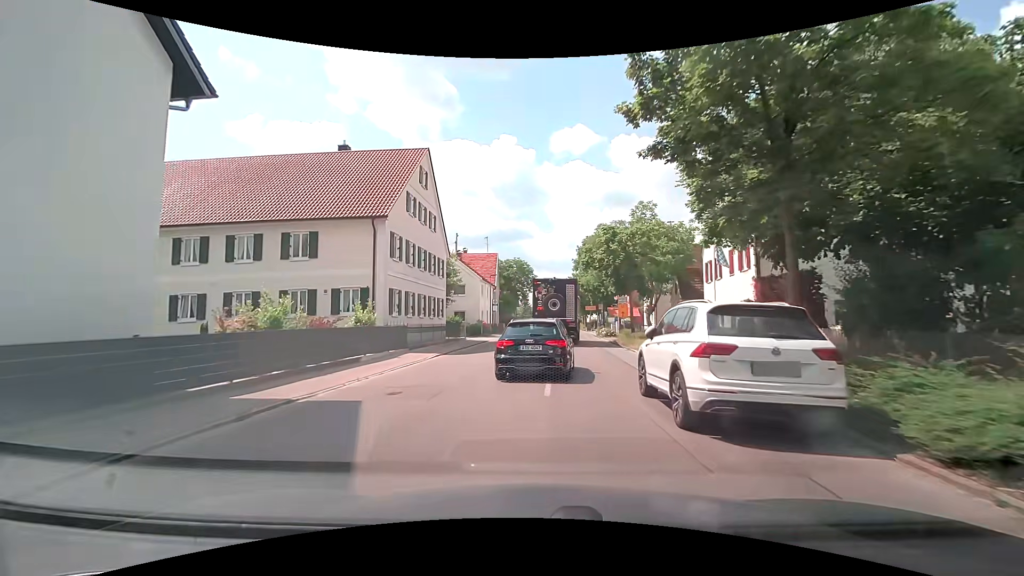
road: tertiary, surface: asphalt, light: Day
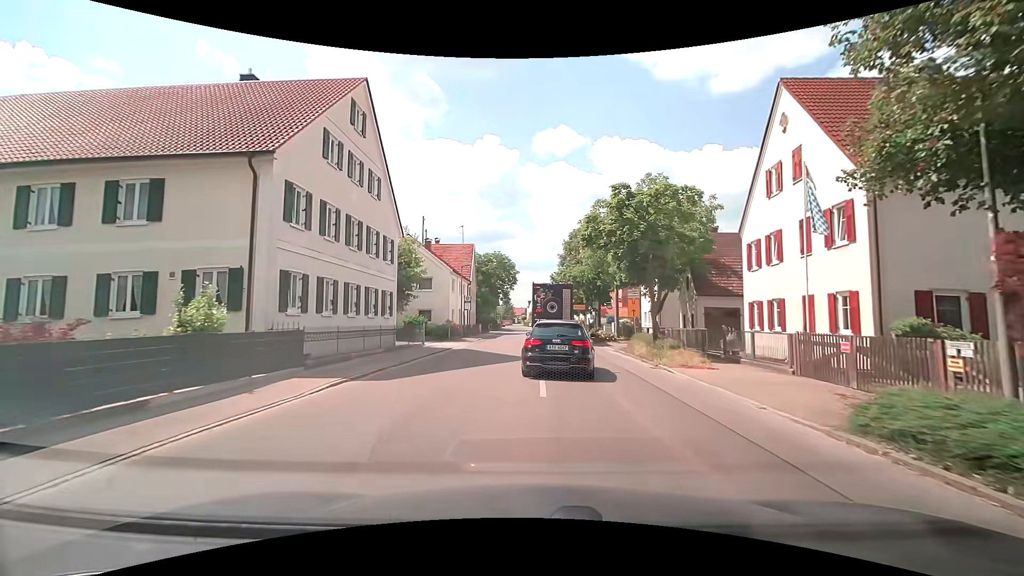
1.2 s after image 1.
(+0.1, +8.9) m; +2°
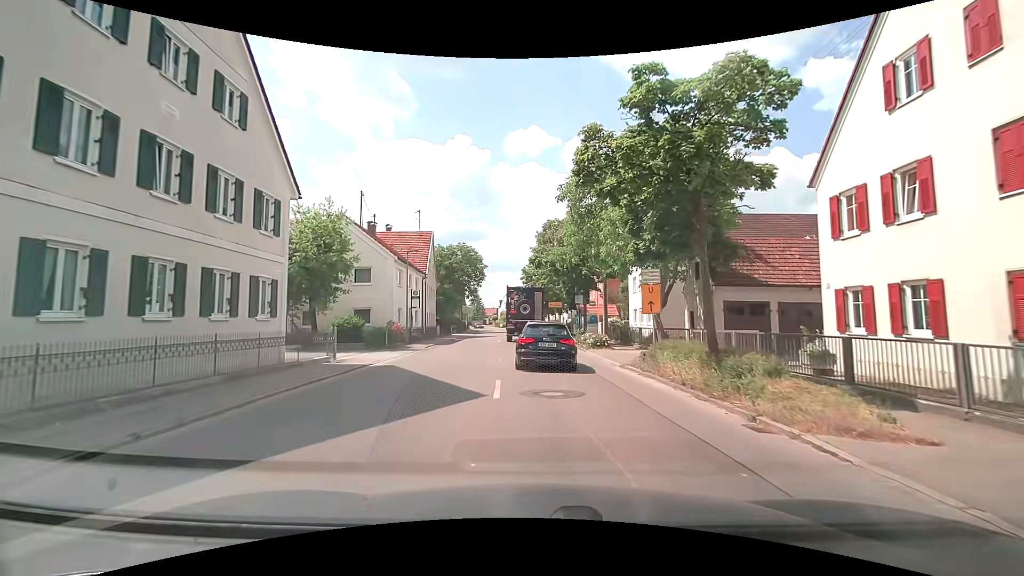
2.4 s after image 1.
(+0.3, +9.2) m; +4°
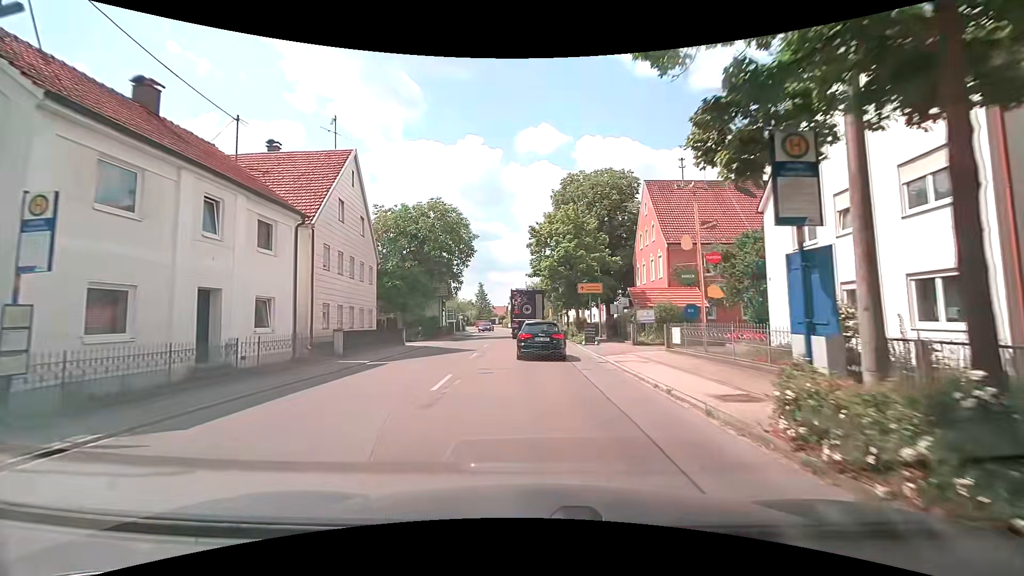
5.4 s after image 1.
(-0.3, +26.1) m; -1°
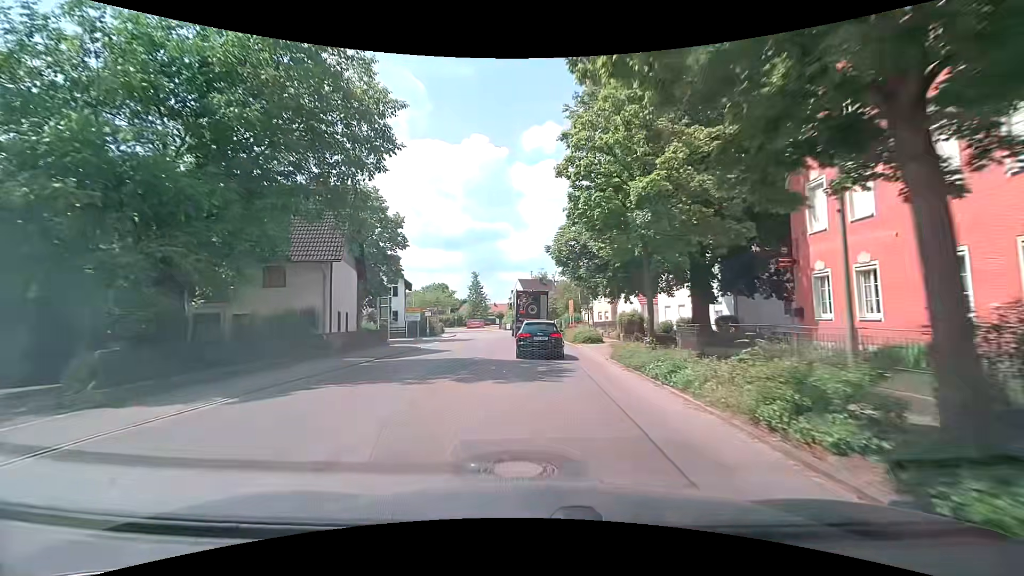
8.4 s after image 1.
(-0.8, +29.7) m; -3°
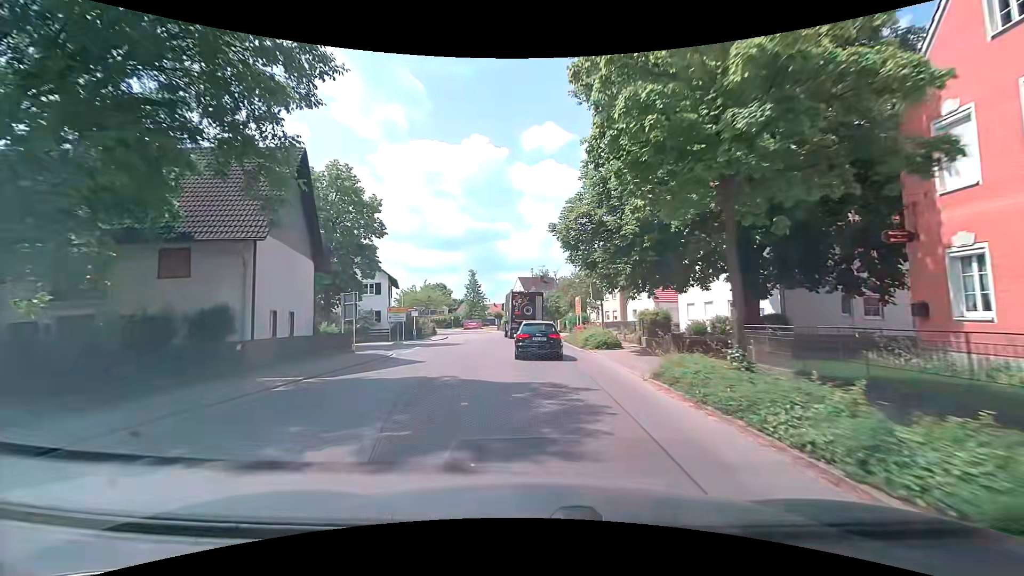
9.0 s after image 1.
(+0.1, +6.2) m; +1°
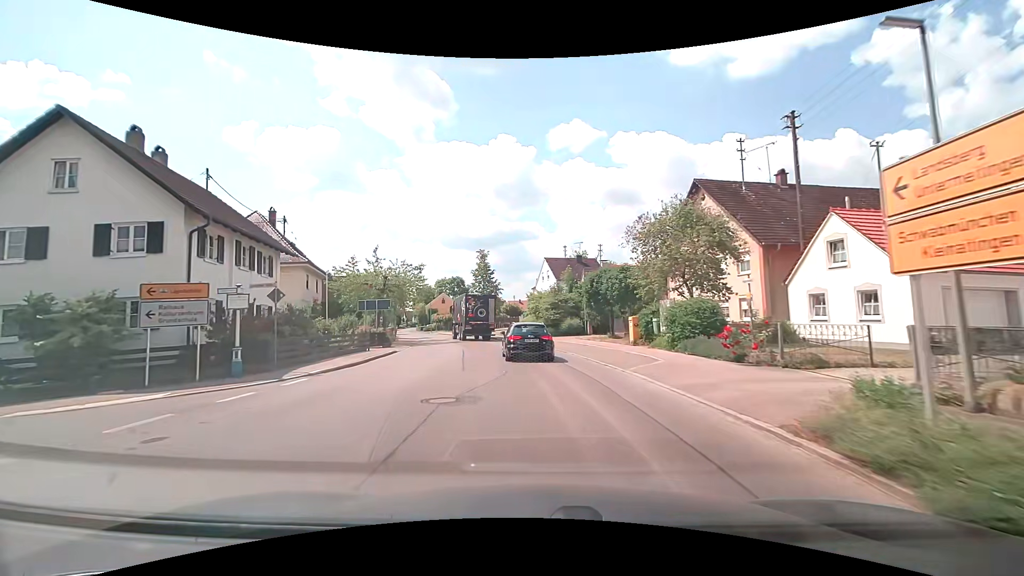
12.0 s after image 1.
(-0.5, +30.6) m; -3°
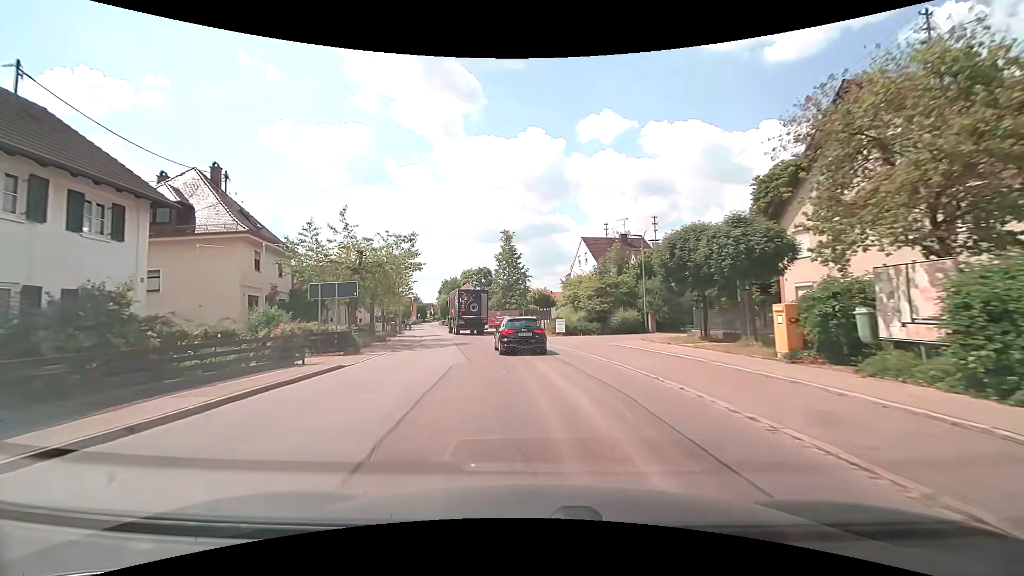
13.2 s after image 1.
(-0.5, +12.2) m; -4°
